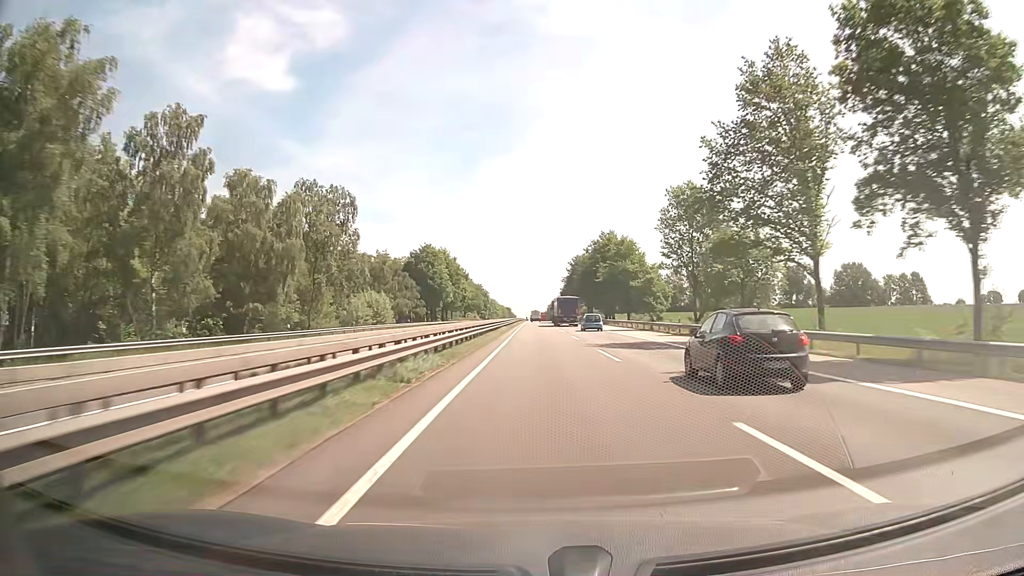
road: motorway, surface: asphalt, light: Day
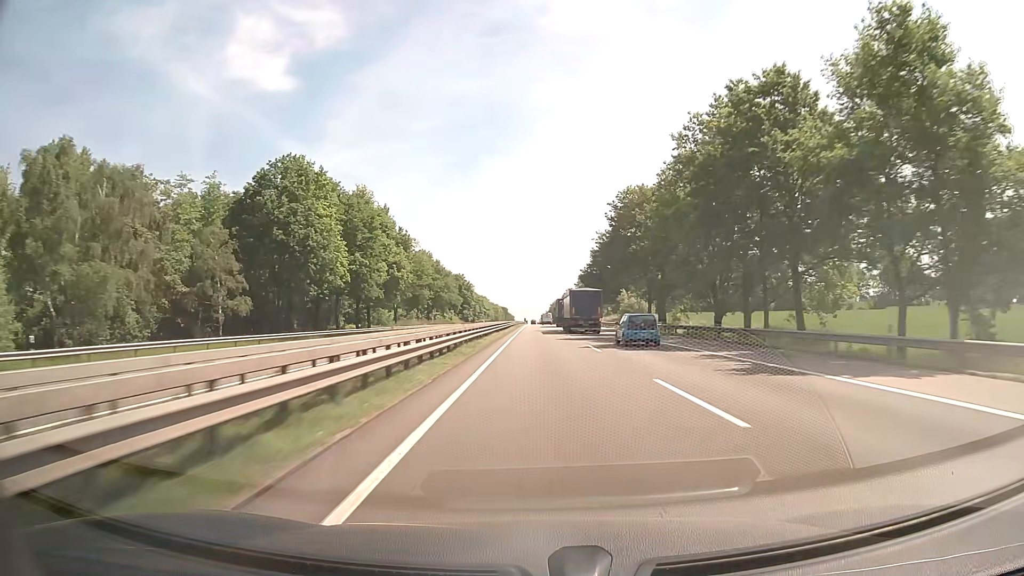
(+0.1, +82.3) m; 0°
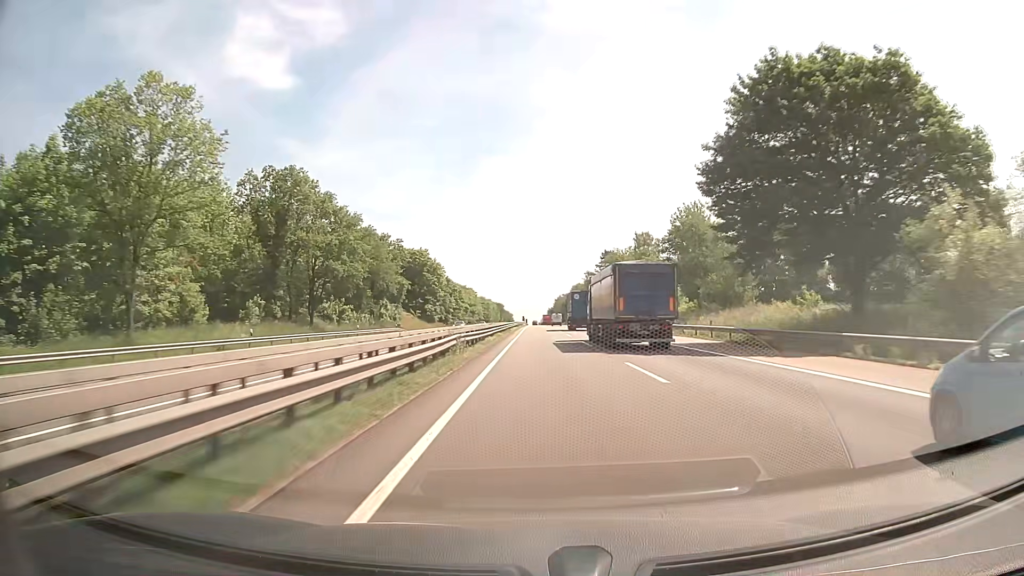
(-0.1, +82.5) m; 0°
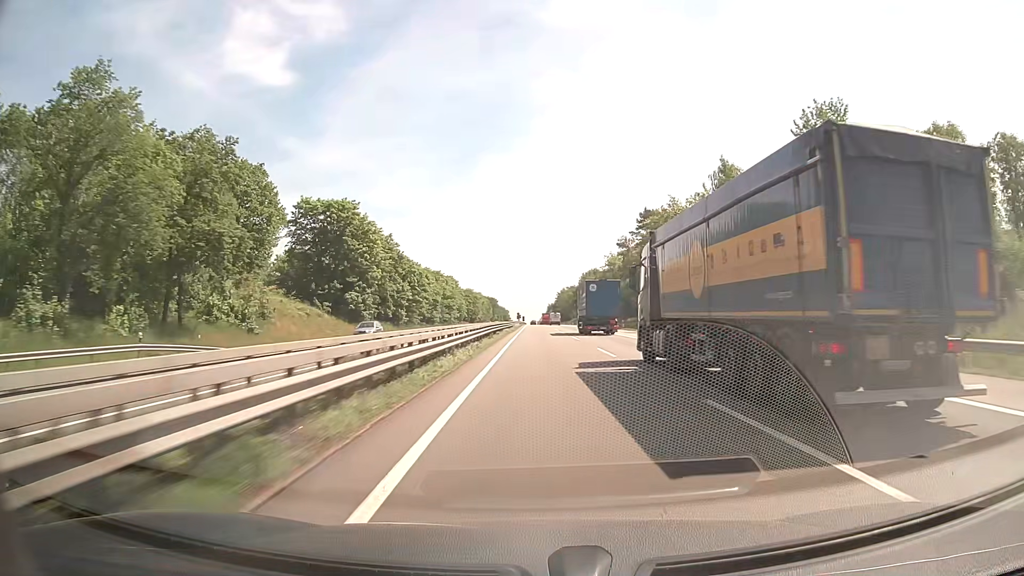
(0.0, +62.0) m; 0°
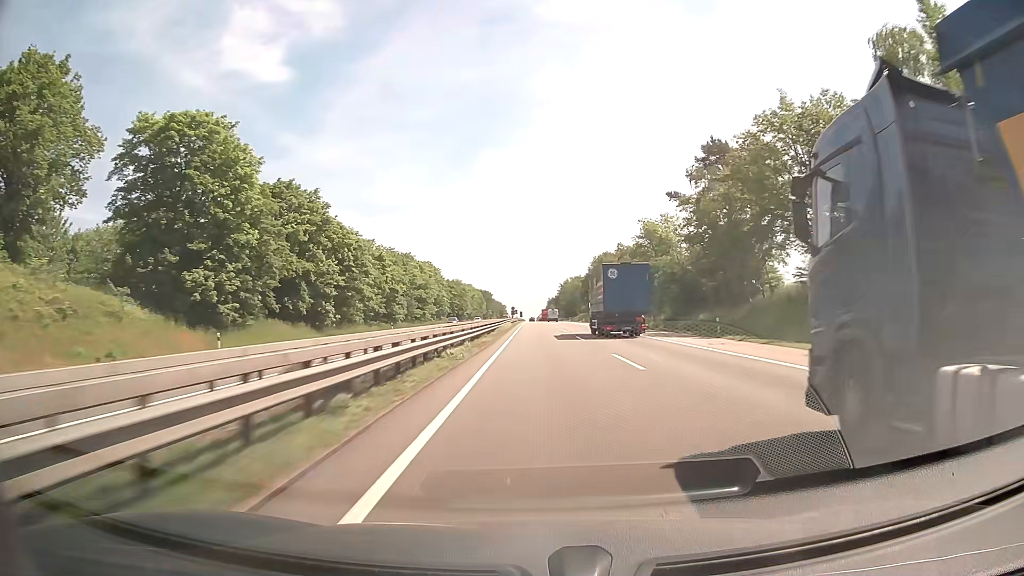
(0.0, +41.3) m; 0°
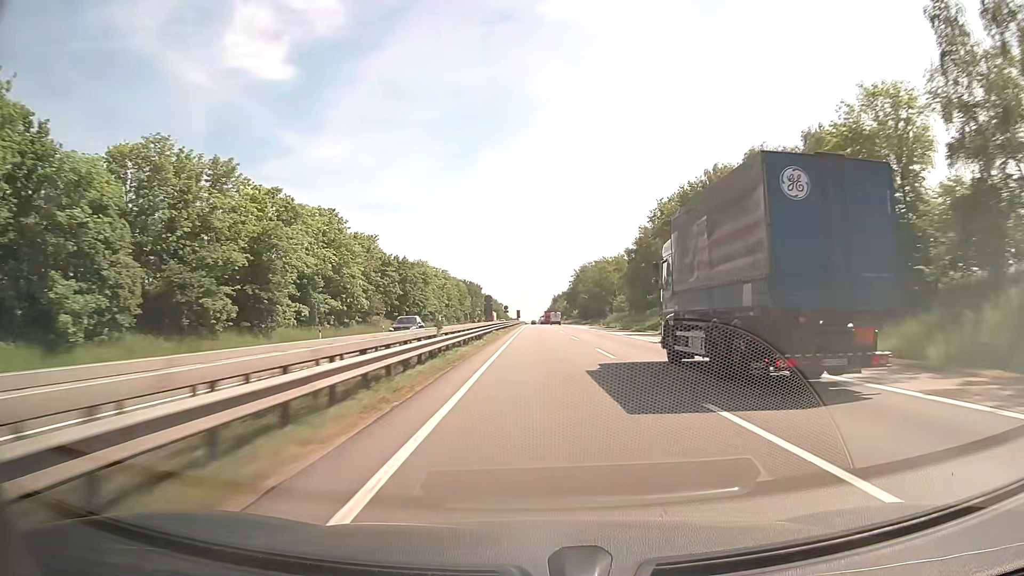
(+0.1, +82.7) m; 0°
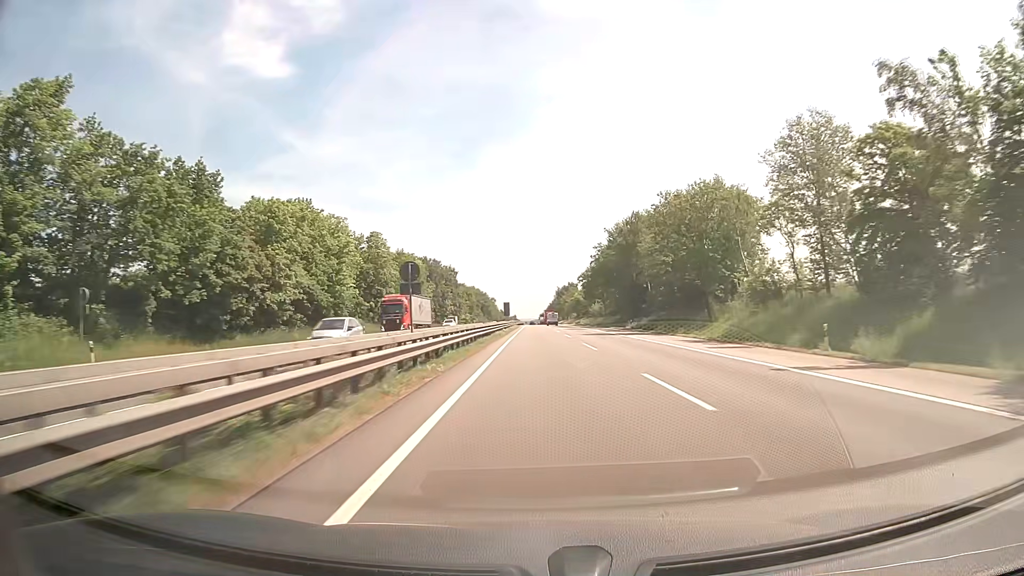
(0.0, +82.7) m; 0°
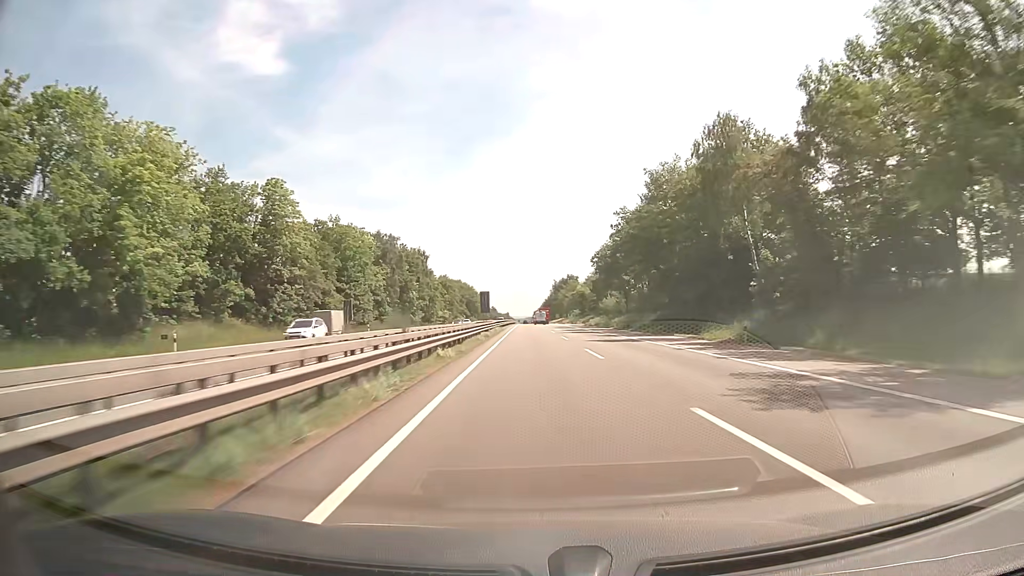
(+0.1, +41.3) m; 0°
(0, +10) (0, +20) (0, +30) (0, +40) (0, +50) (+1, +60) (+1, +70) (+1, +80) (+1, +90) (+2, +100) m
